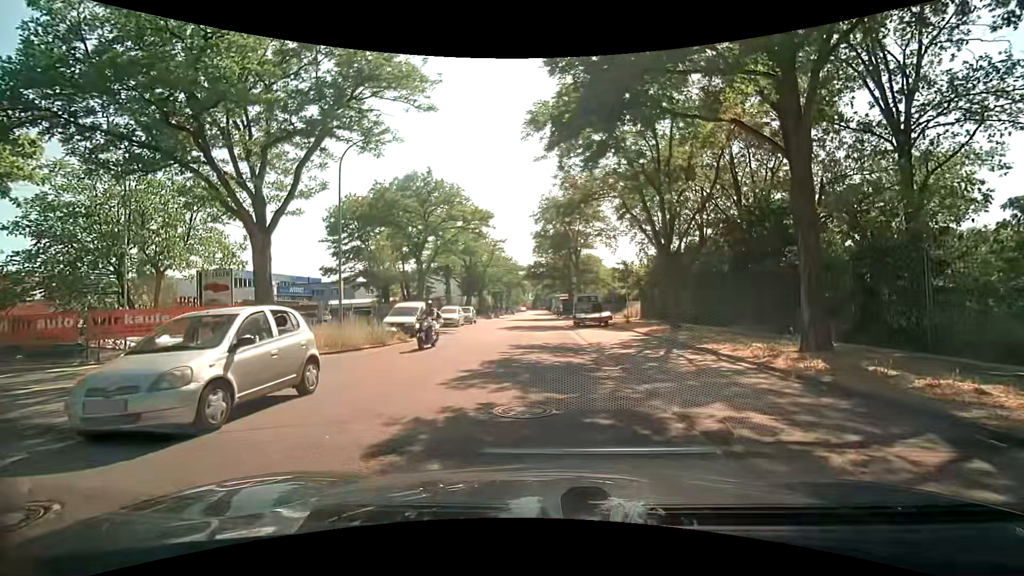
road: residential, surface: asphalt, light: Day
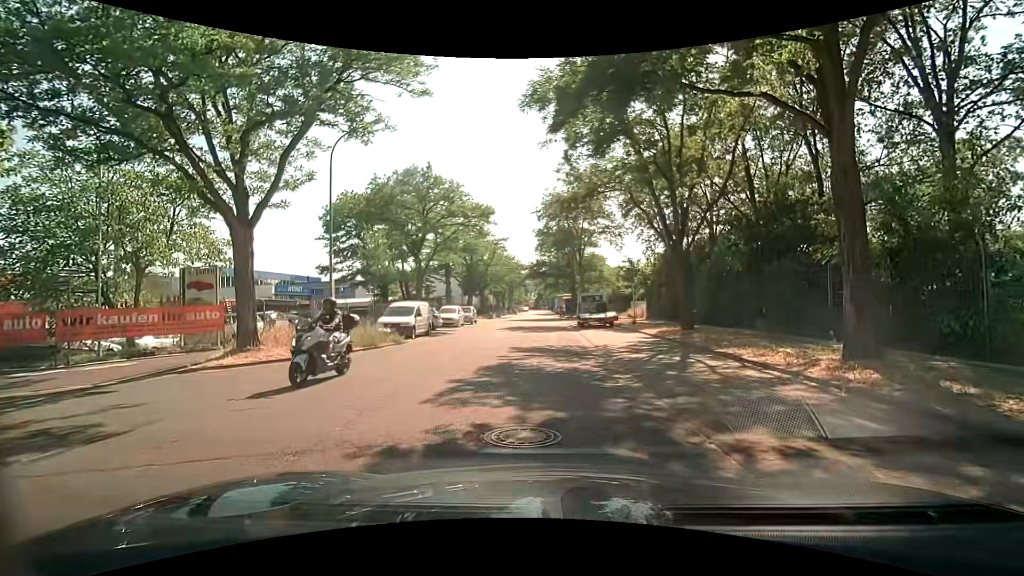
(0.0, +1.2) m; 0°
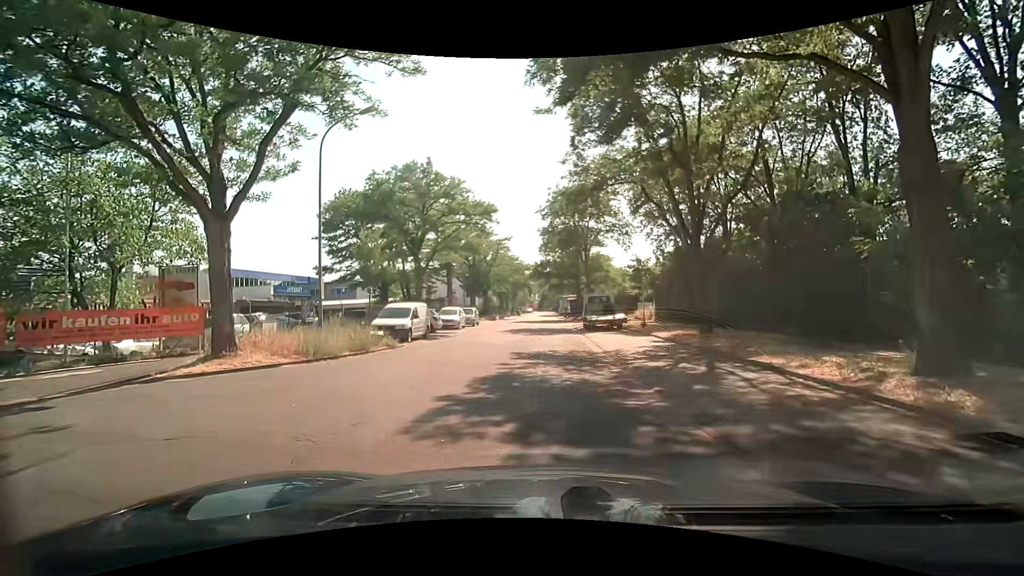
(0.0, +1.5) m; 0°
